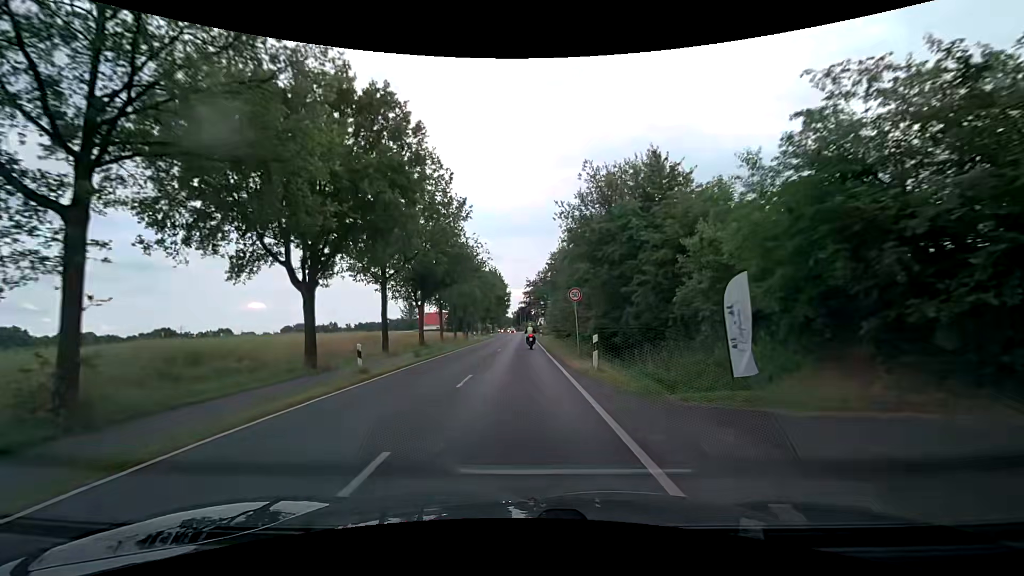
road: secondary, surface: asphalt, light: Day
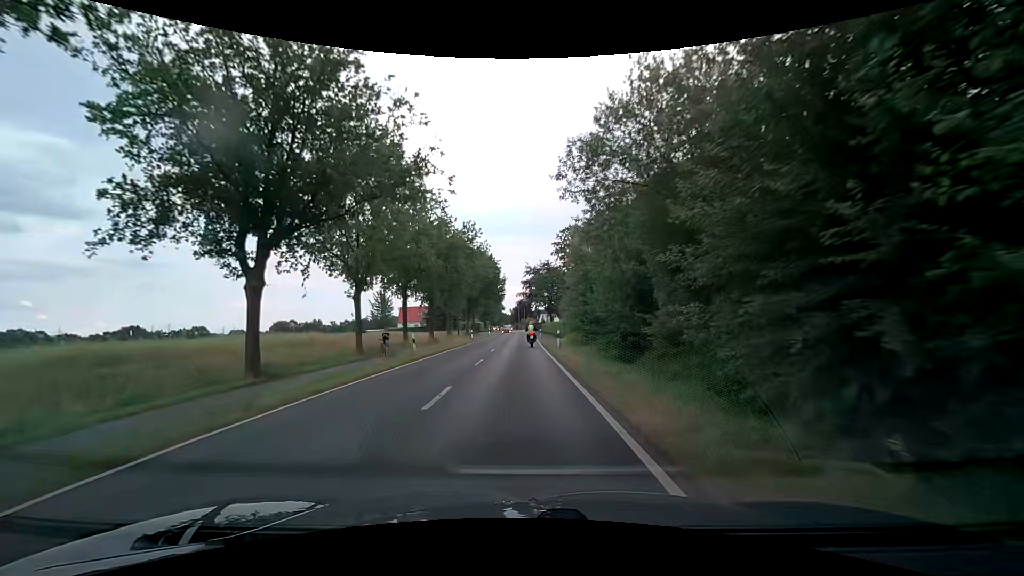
(+0.2, +30.5) m; -1°
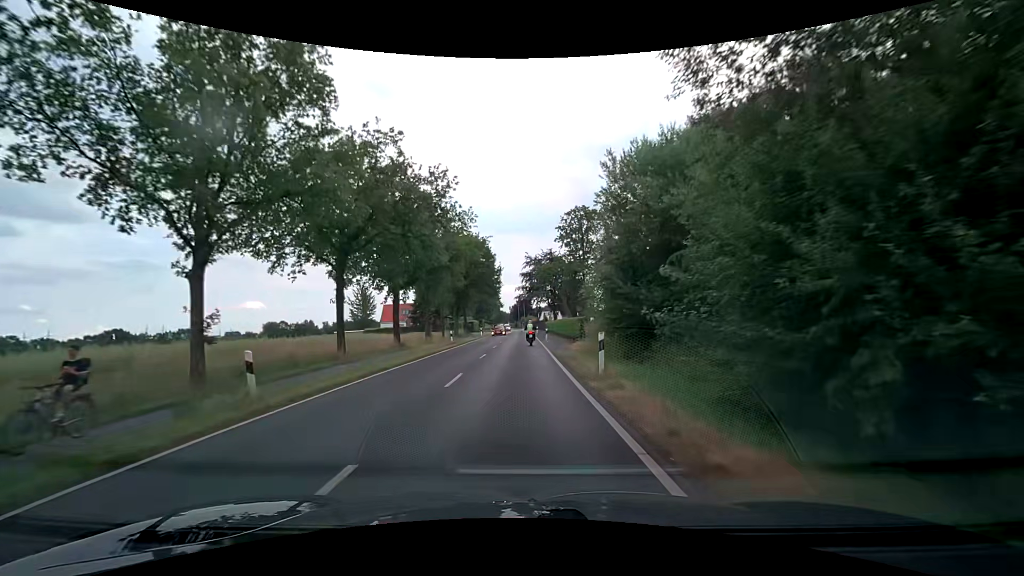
(+0.2, +15.3) m; +1°
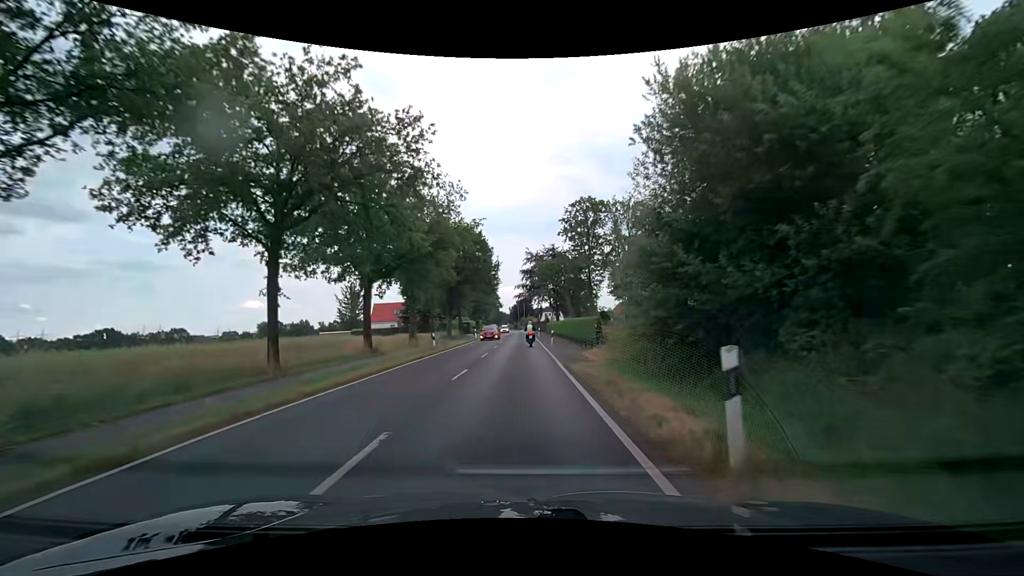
(0.0, +7.6) m; 0°
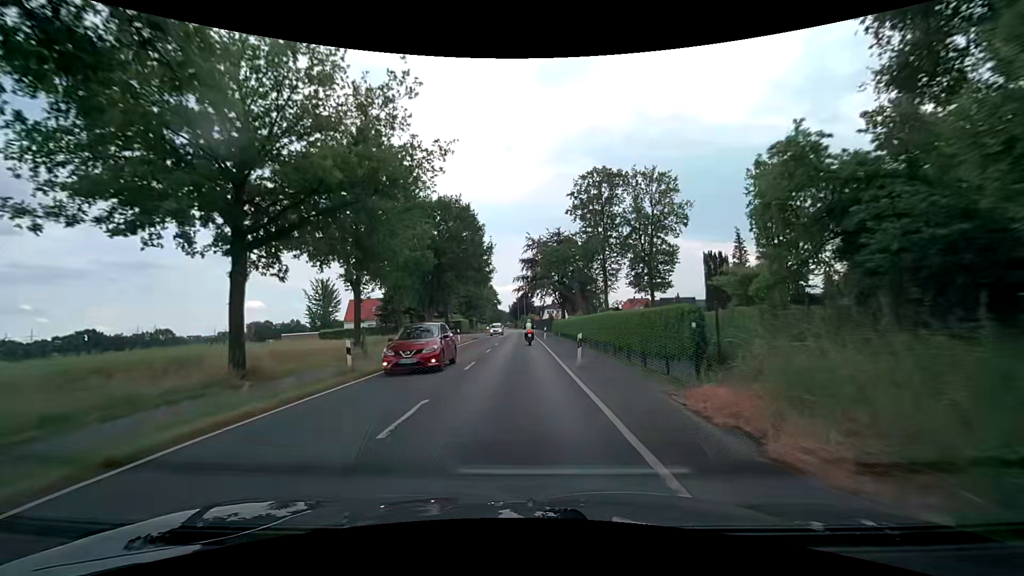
(-0.2, +15.2) m; -1°
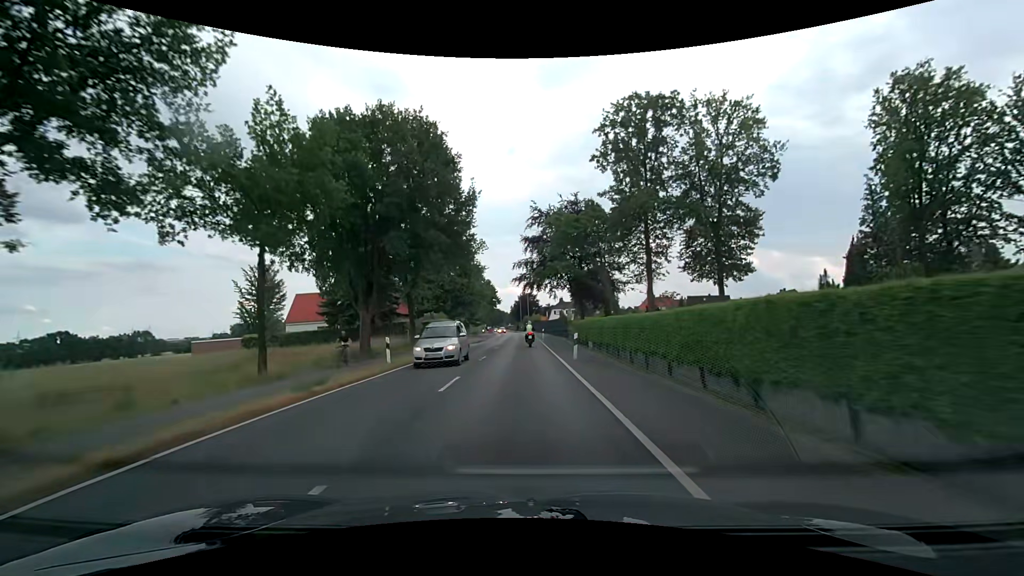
(0.0, +22.9) m; -1°
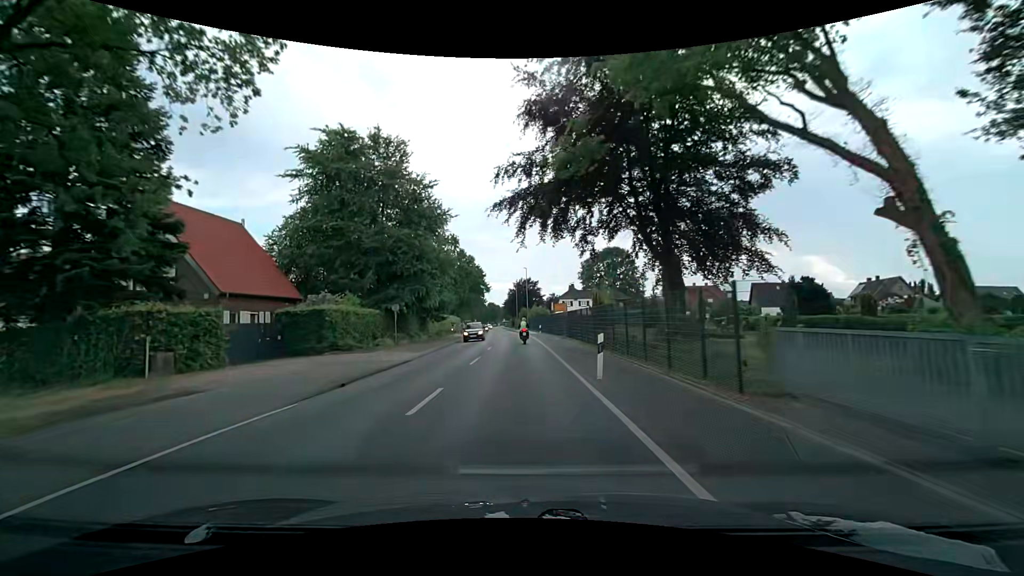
(+0.3, +38.1) m; +1°
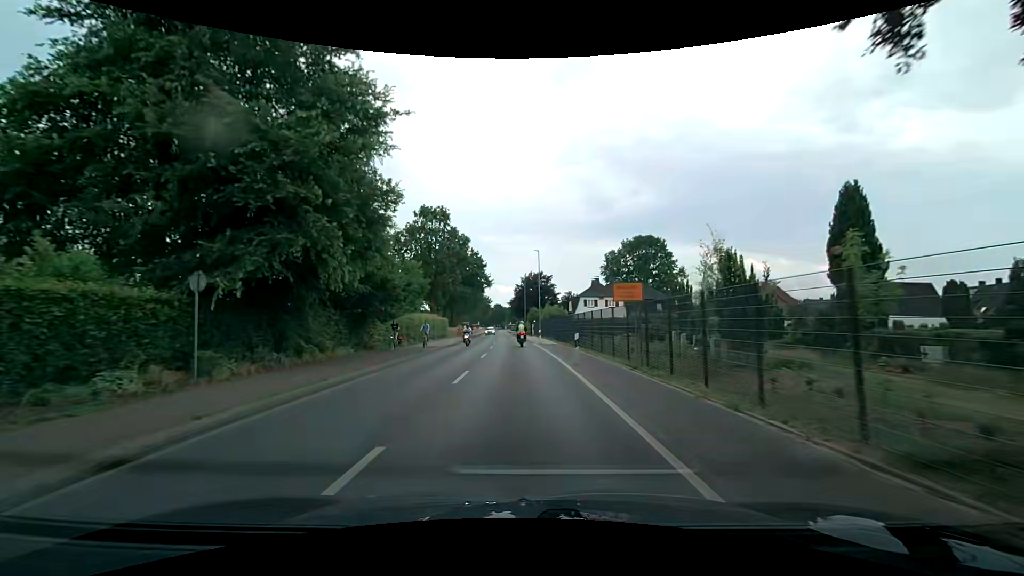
(-0.2, +23.0) m; -1°
(0, +10) (0, +20) (0, +30) (-1, +40) (-1, +50) (-2, +60) (-2, +70) (-3, +80) (-3, +90) (-3, +100) m
